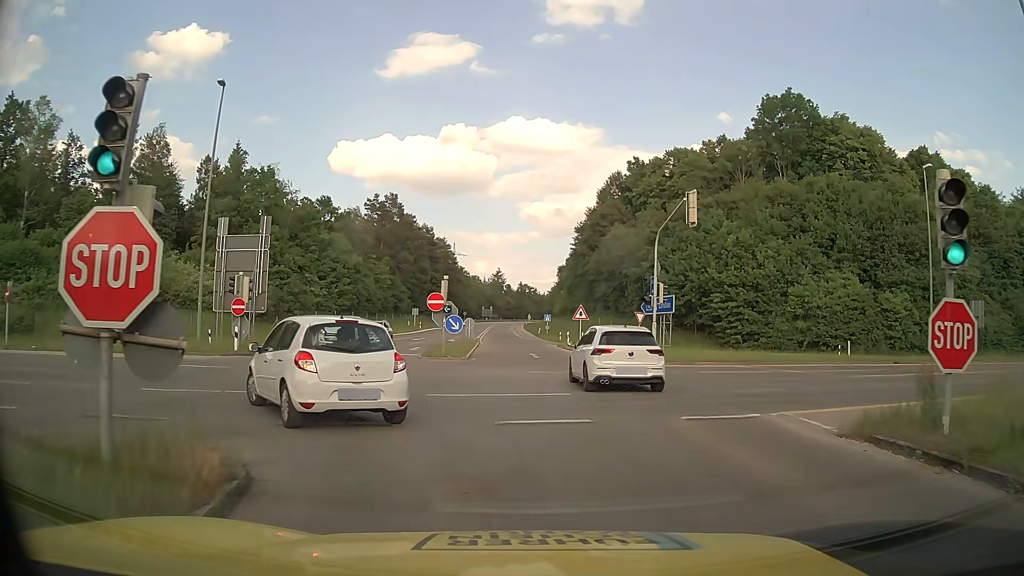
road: tertiary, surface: asphalt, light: Day
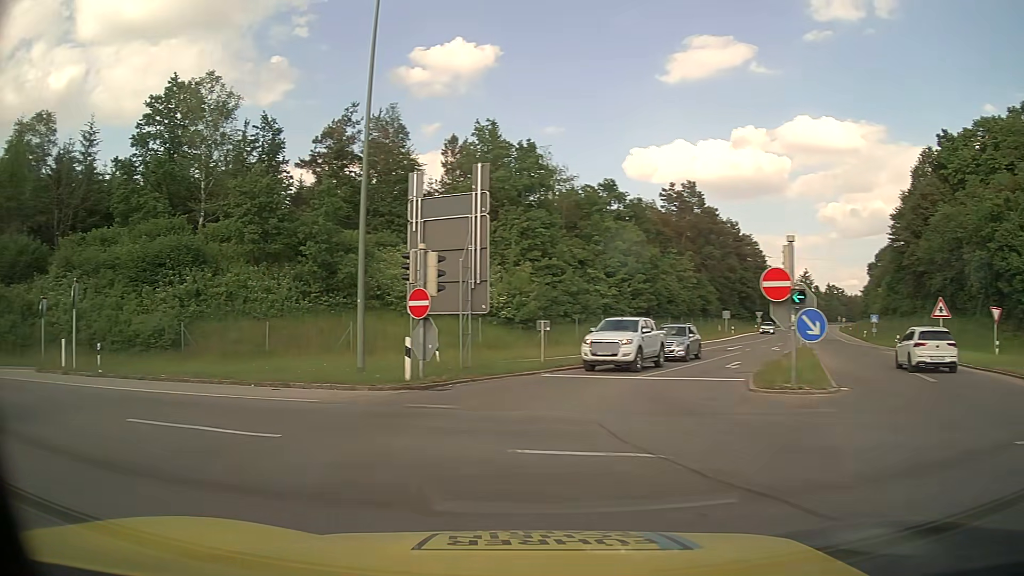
(-1.8, +13.2) m; -27°
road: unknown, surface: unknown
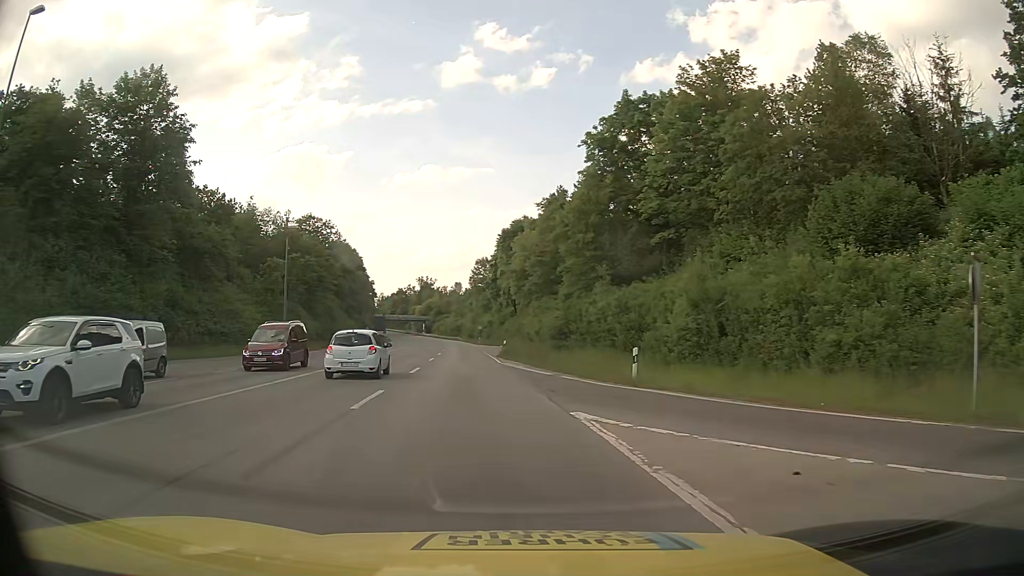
(-12.5, +14.1) m; -74°
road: secondary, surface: asphalt
